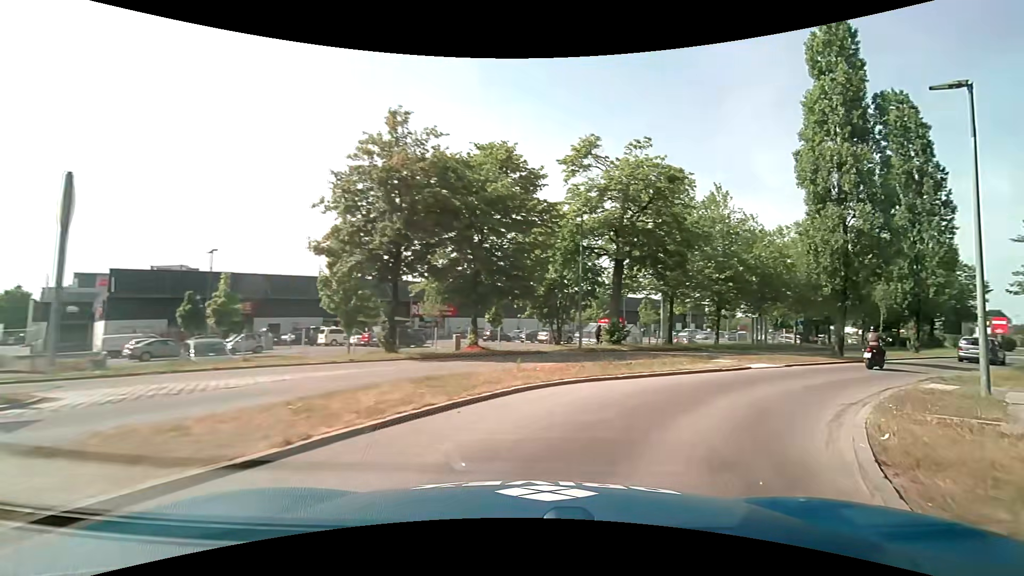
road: tertiary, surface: asphalt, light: Day
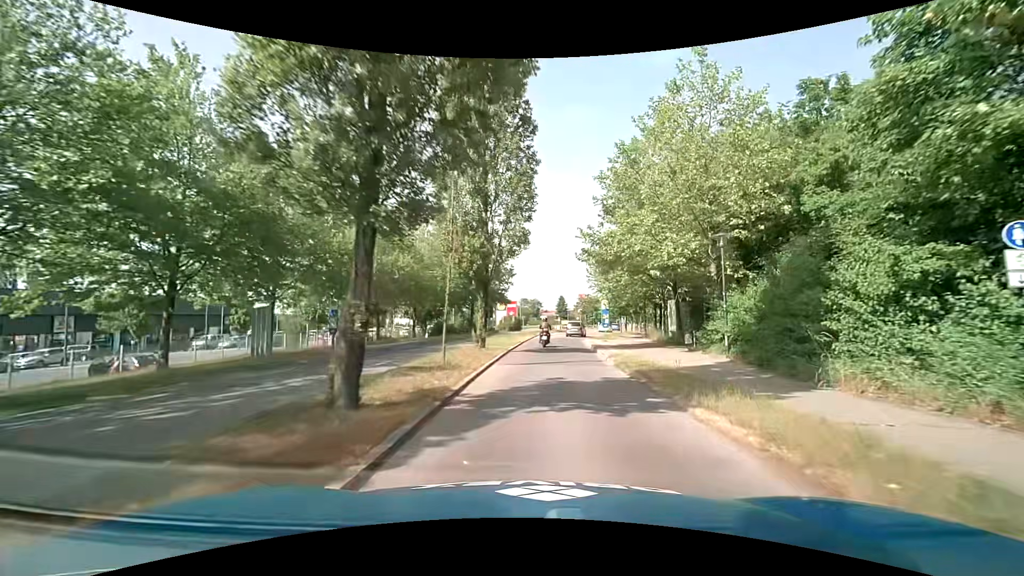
(+11.3, +19.5) m; +47°
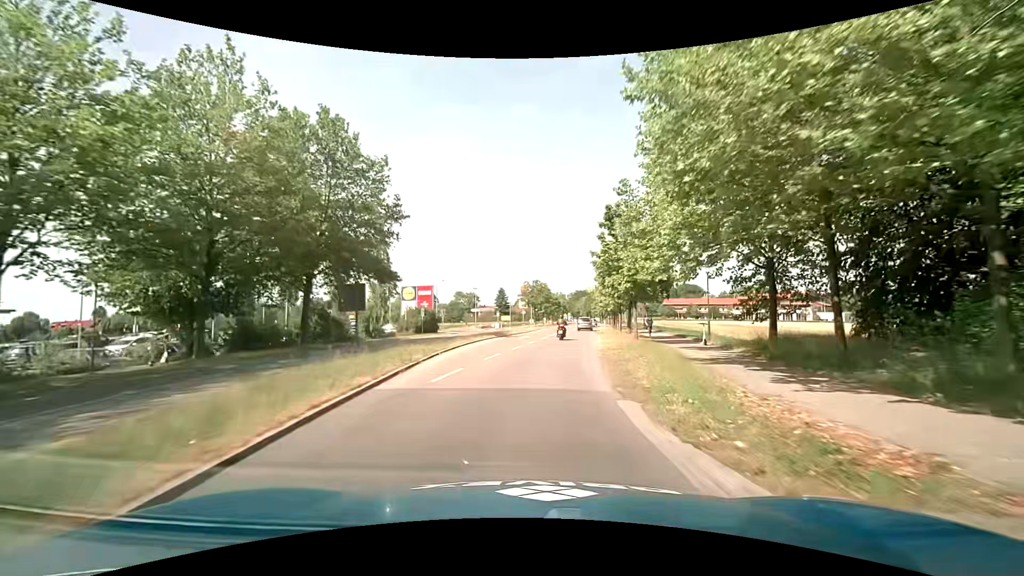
(+2.0, +36.6) m; +6°
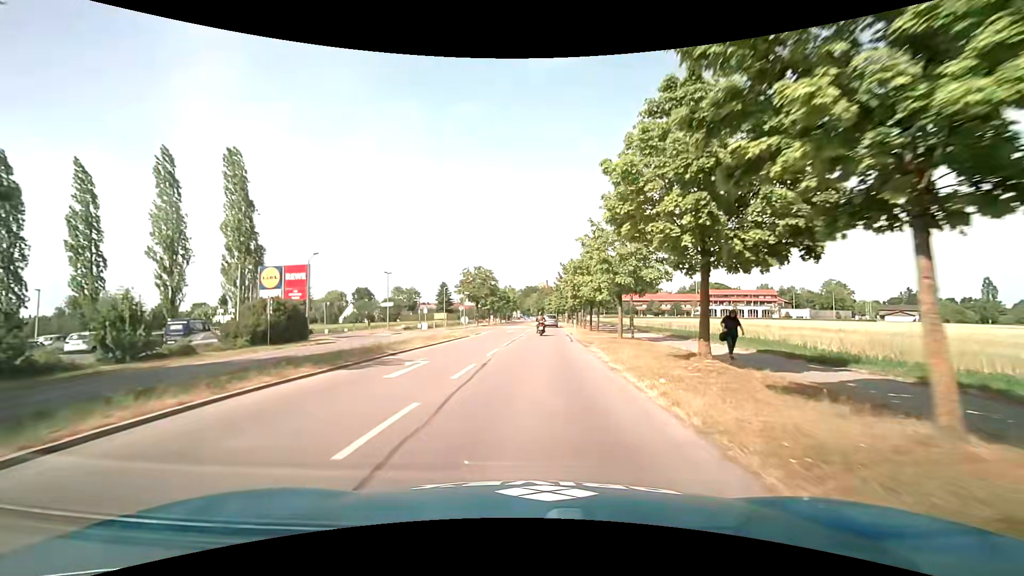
(+1.3, +23.5) m; +6°
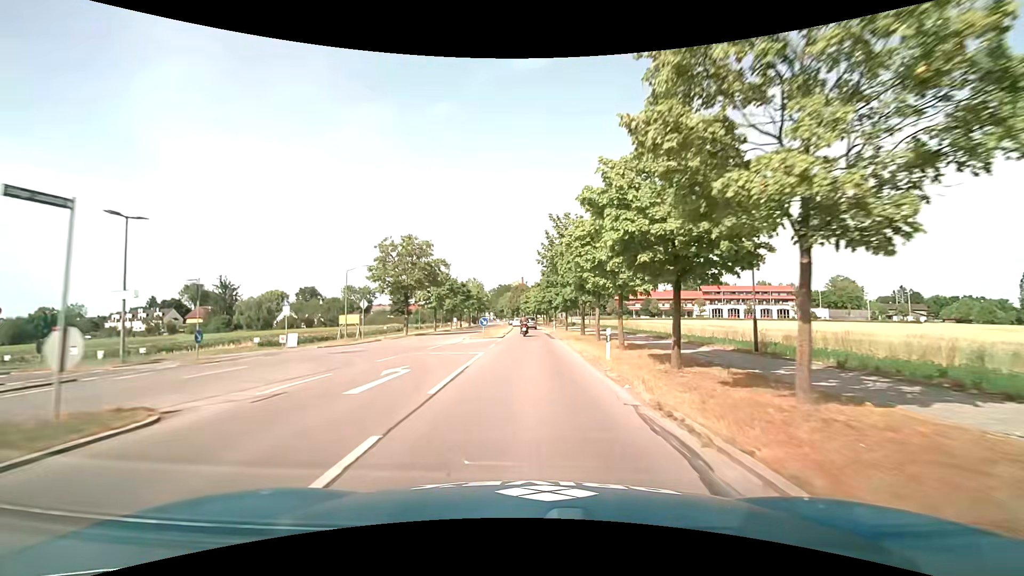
(+0.9, +32.0) m; +2°
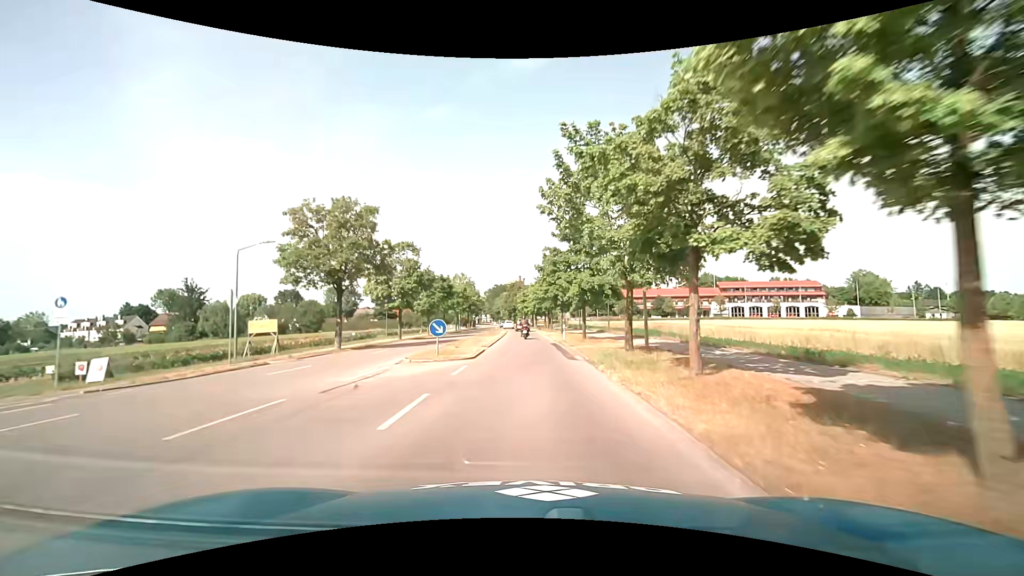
(+0.2, +16.2) m; 0°
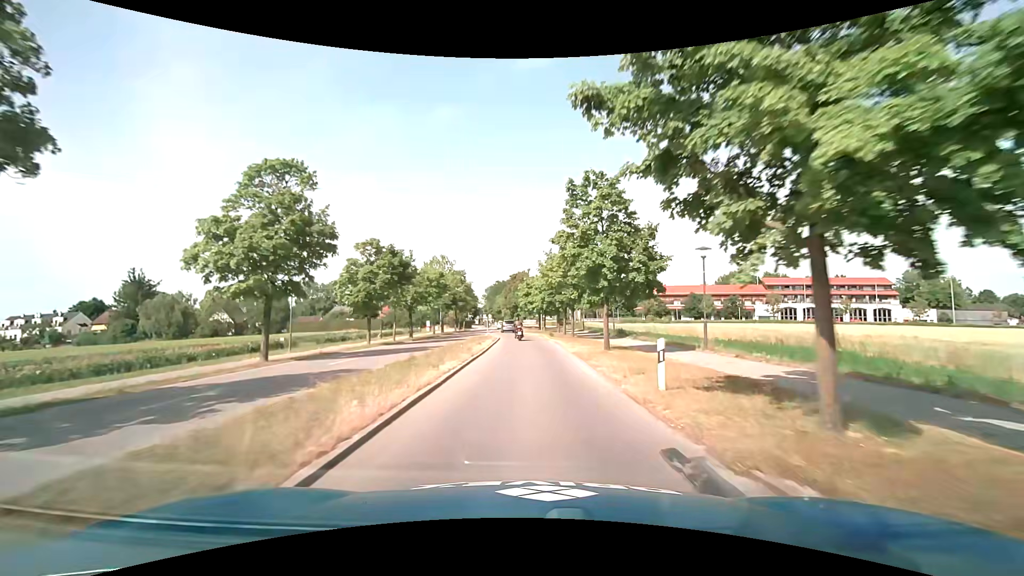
(-0.1, +24.1) m; 0°
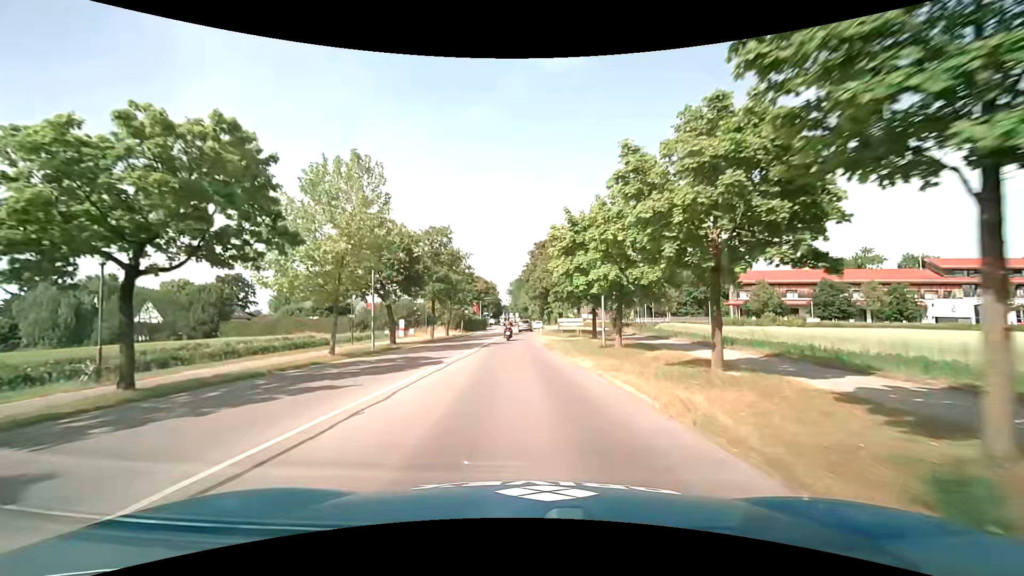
(-0.6, +39.2) m; -4°
(0, +10) (0, +20) (0, +30) (-1, +40) (0, +50) (0, +60) (+1, +70) (+2, +80) (+3, +90) (+4, +100) m
